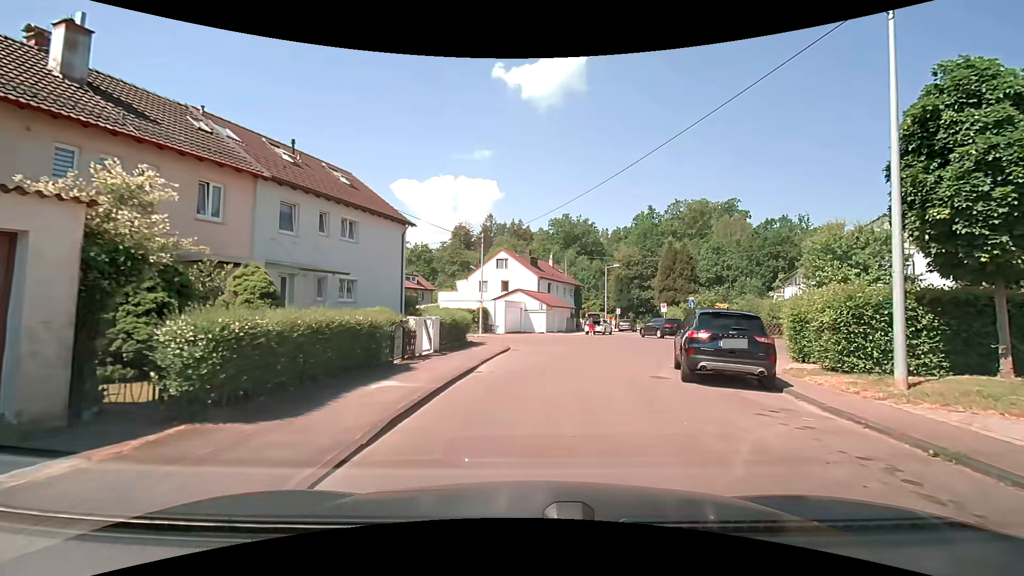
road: residential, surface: asphalt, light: Day
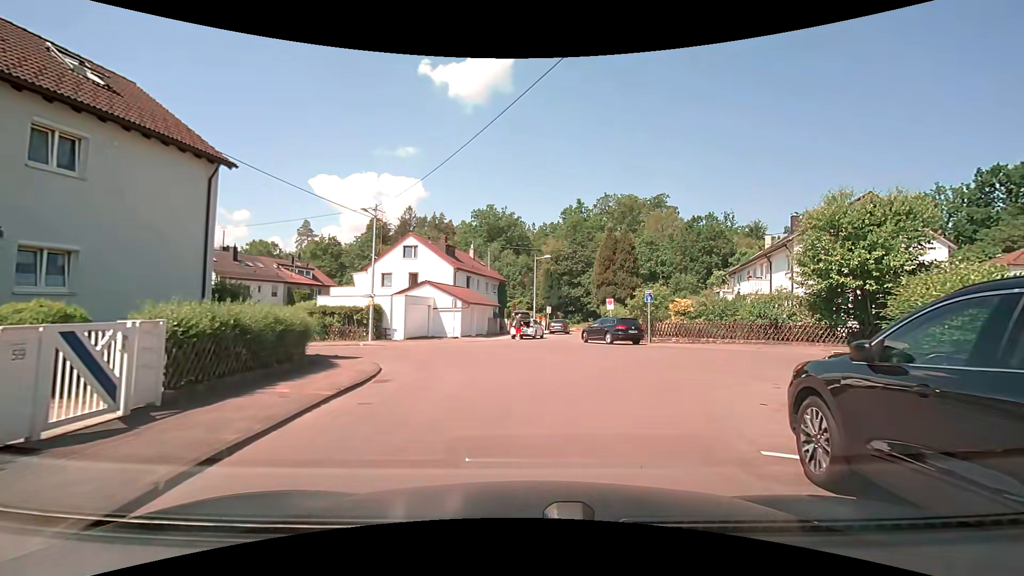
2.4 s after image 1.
(+0.7, +9.9) m; +9°
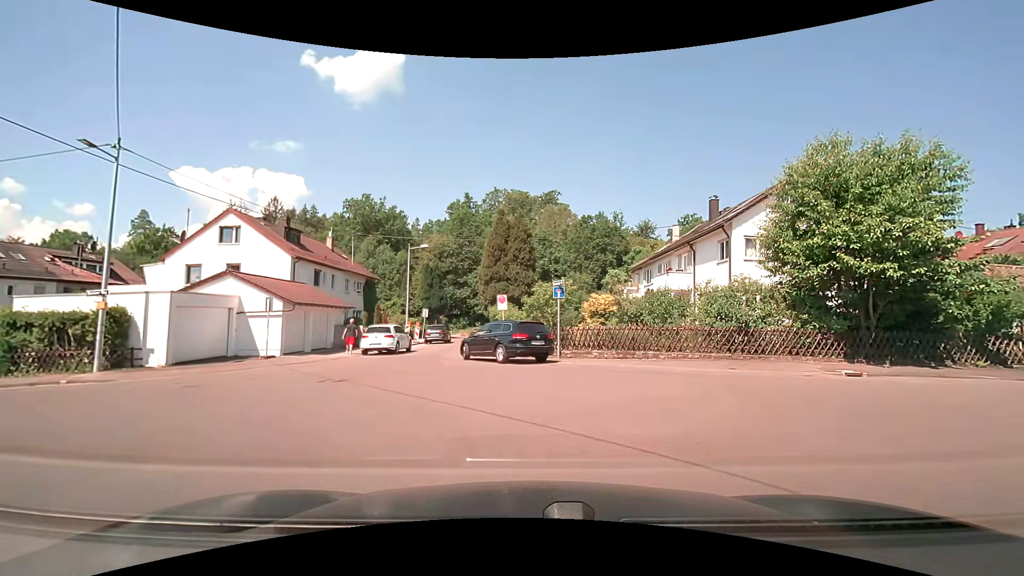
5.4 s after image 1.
(+1.0, +9.8) m; +13°
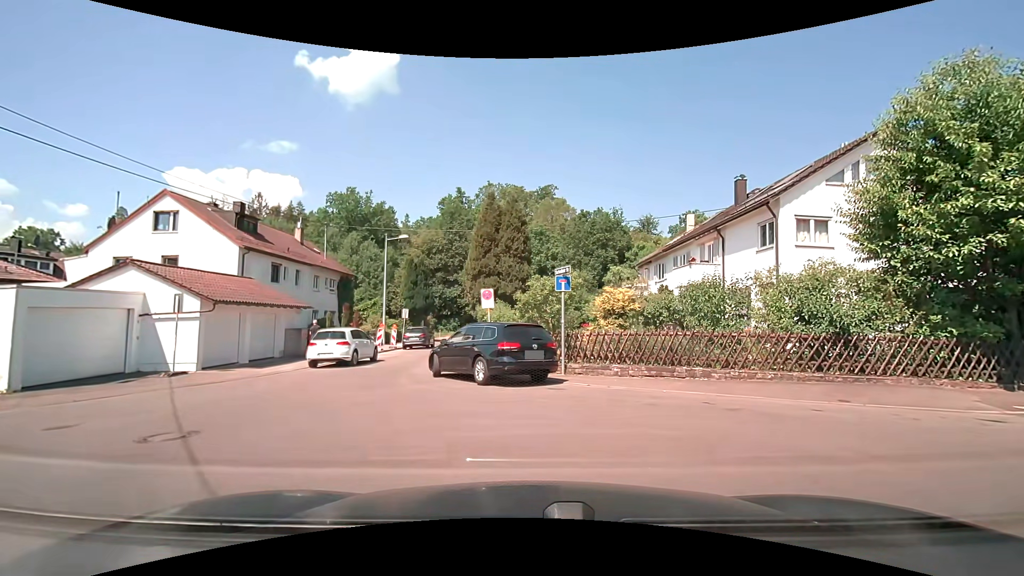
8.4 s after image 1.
(0.0, +5.2) m; +1°
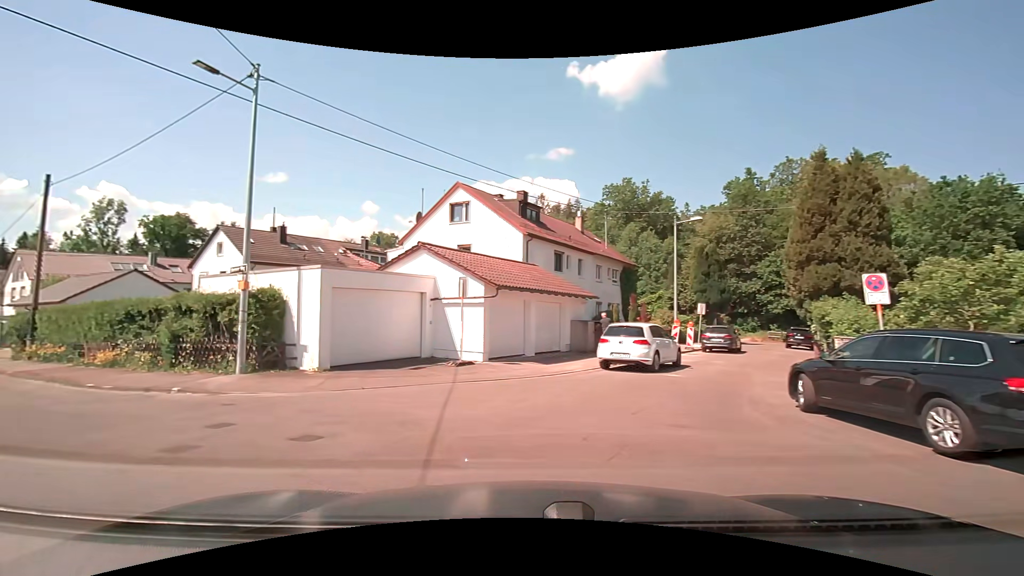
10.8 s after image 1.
(-1.2, +4.6) m; -32°
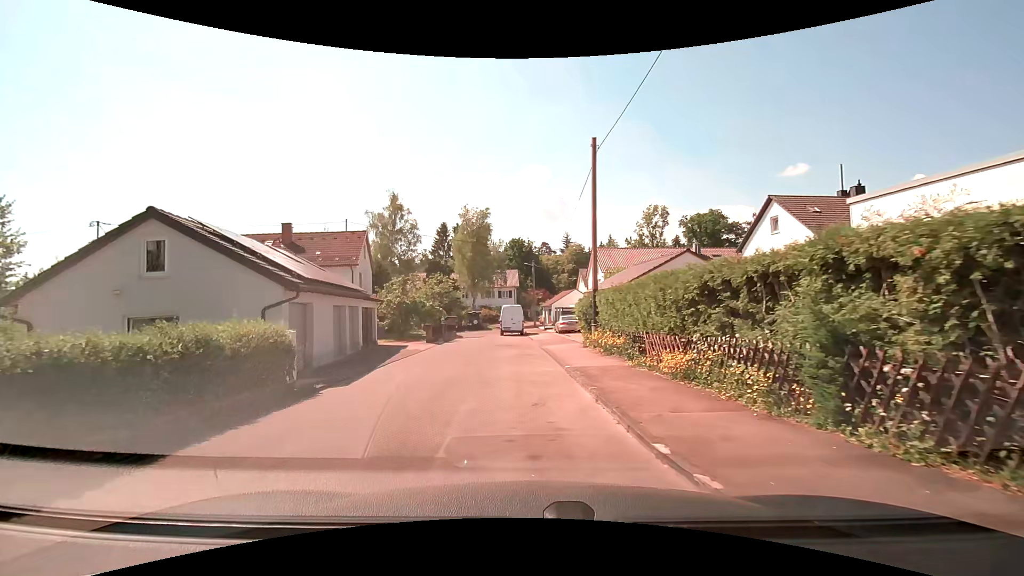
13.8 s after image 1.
(-5.7, +9.4) m; -56°
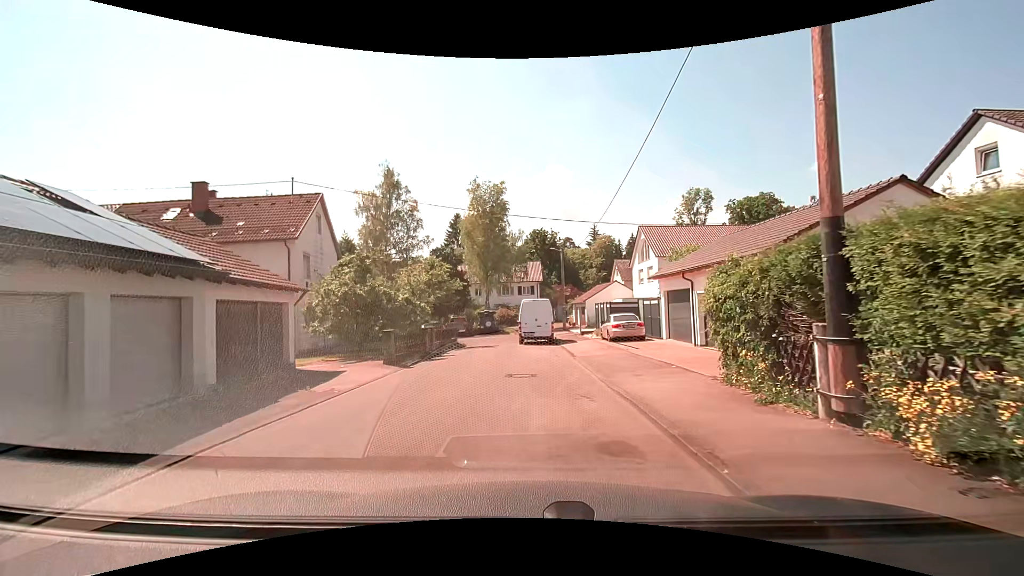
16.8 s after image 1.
(-0.3, +13.4) m; -2°
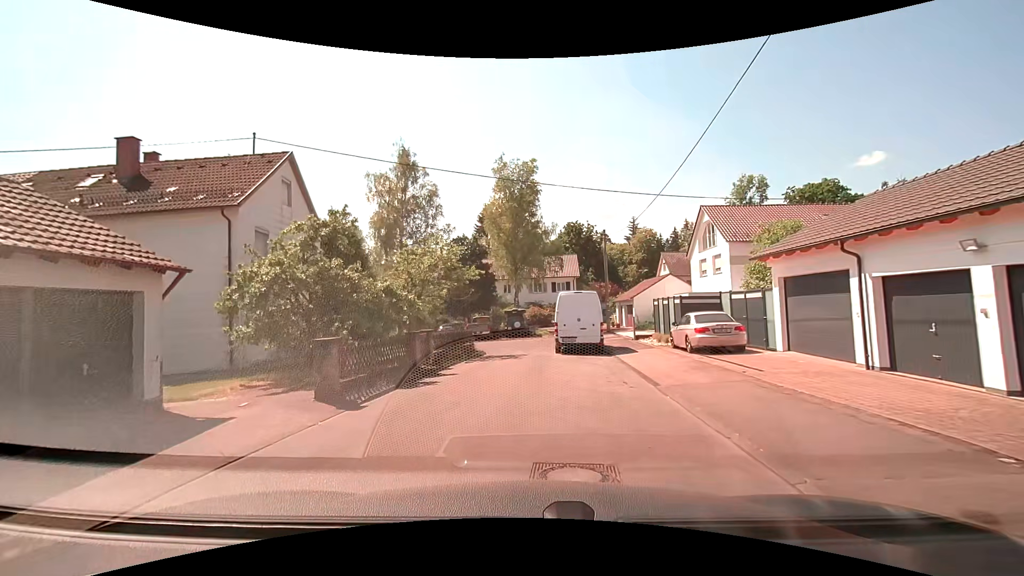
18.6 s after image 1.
(-0.1, +7.5) m; -2°
